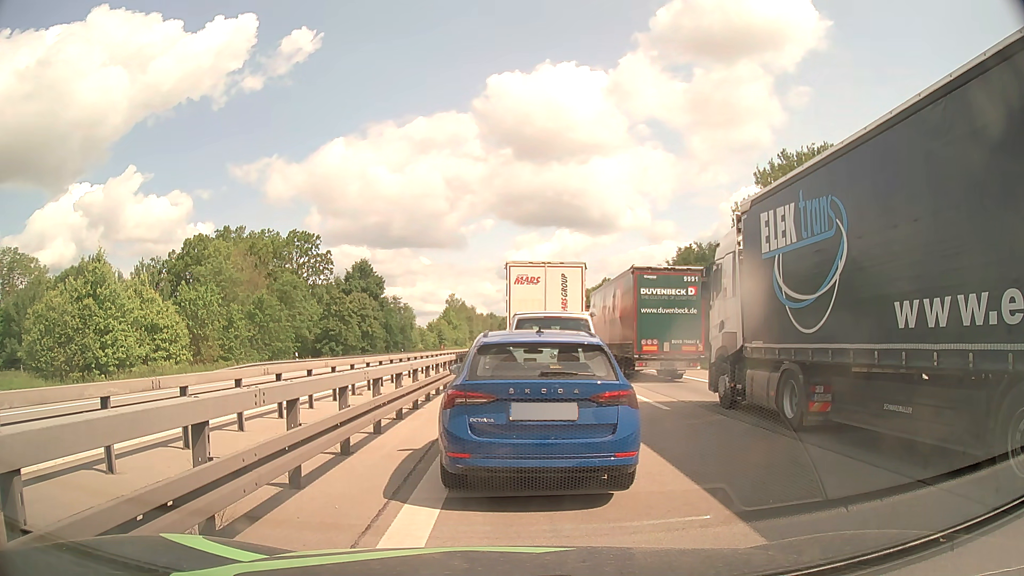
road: motorway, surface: asphalt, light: Day
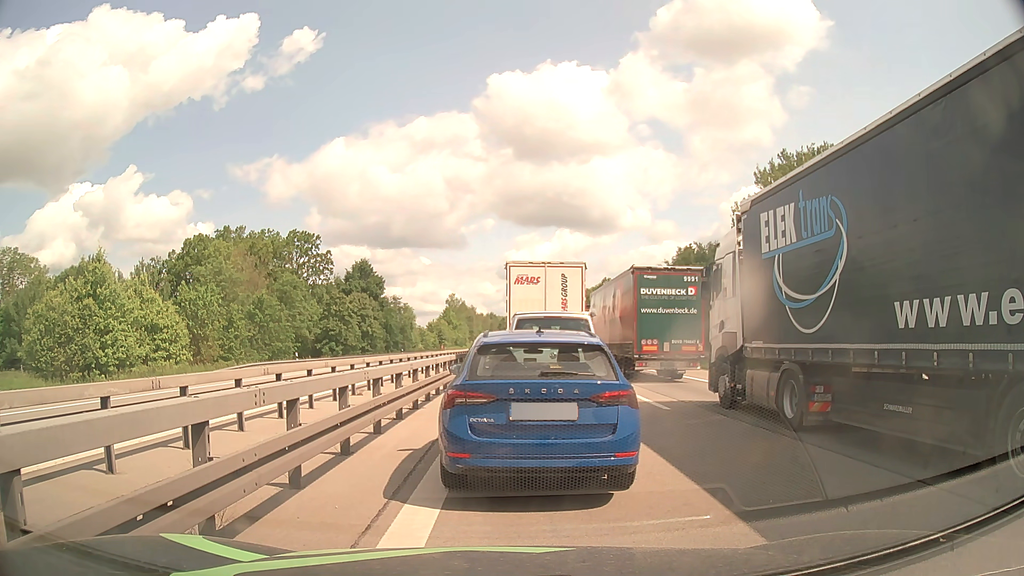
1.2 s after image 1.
(0.0, 0.0) m; 0°
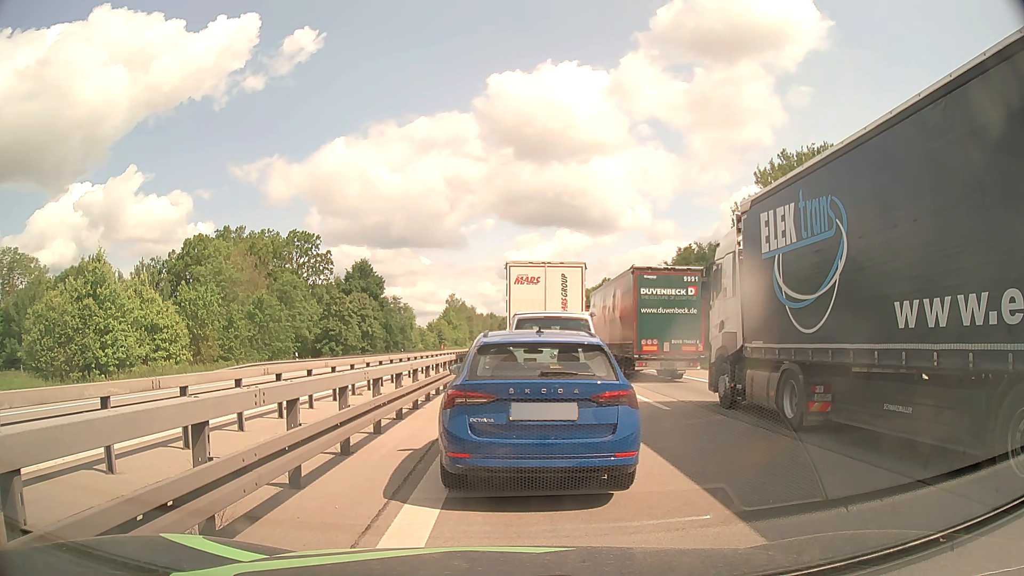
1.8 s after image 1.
(0.0, 0.0) m; 0°
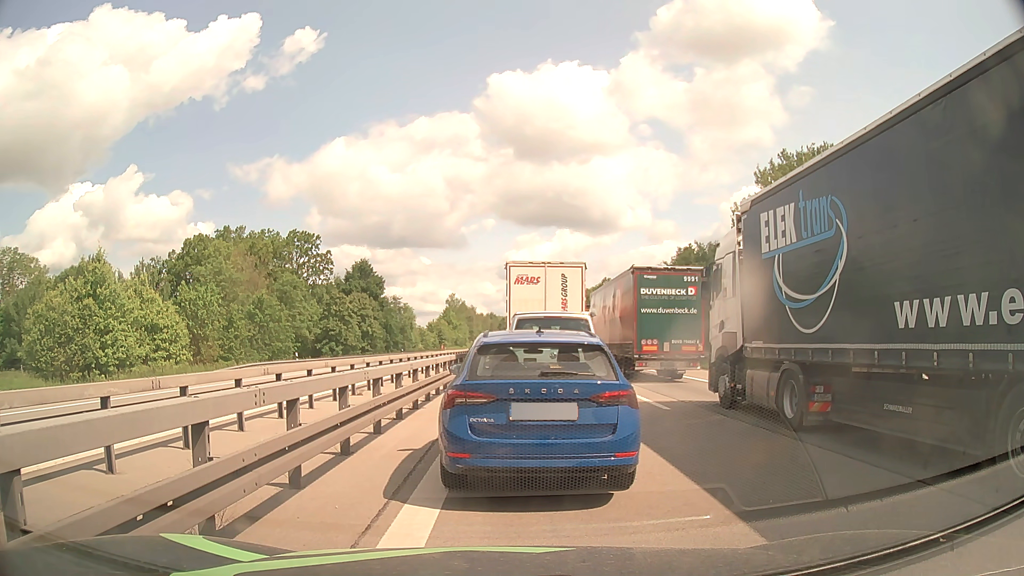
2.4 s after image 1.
(0.0, 0.0) m; 0°
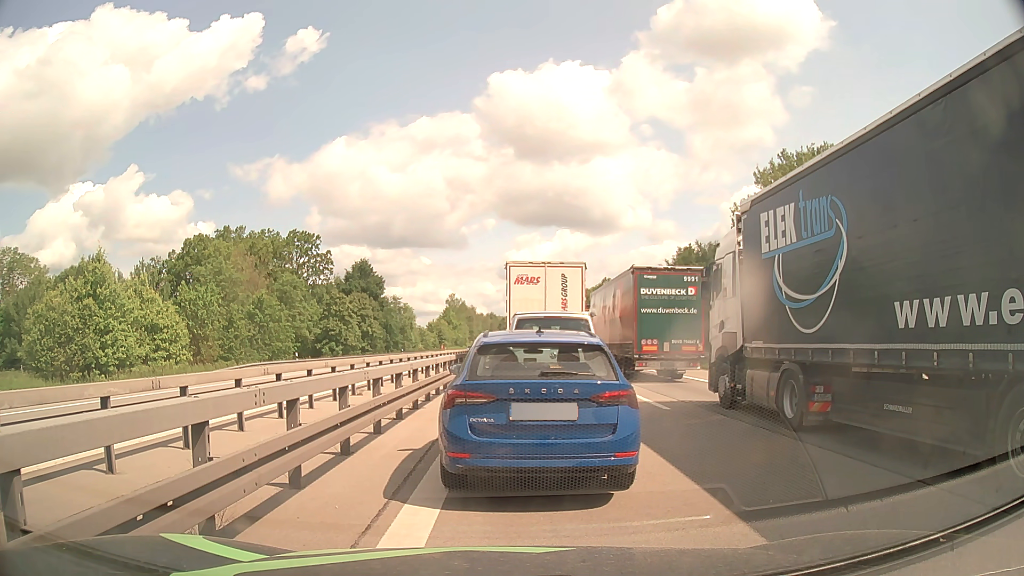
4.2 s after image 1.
(0.0, 0.0) m; 0°
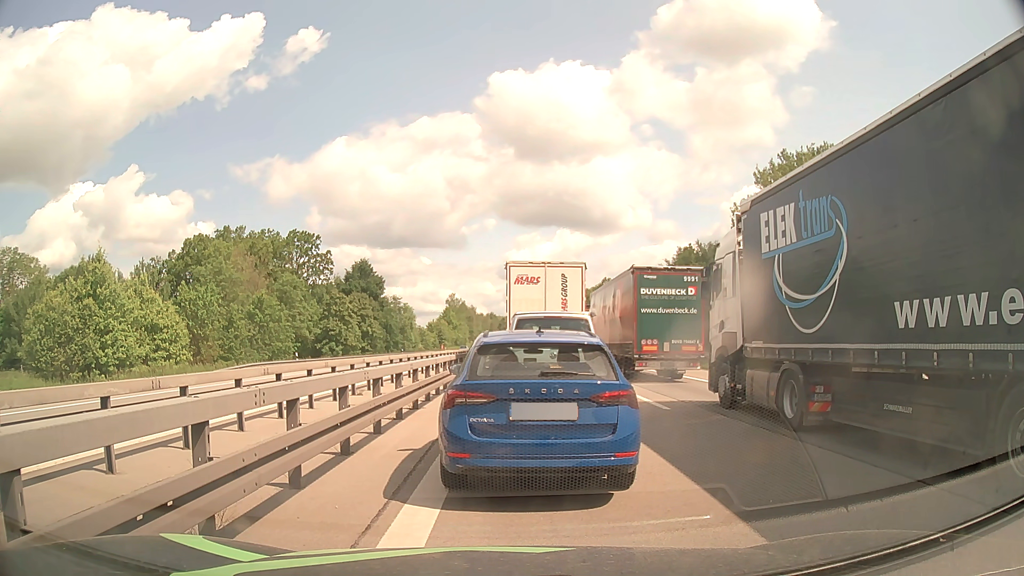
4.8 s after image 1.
(0.0, 0.0) m; 0°
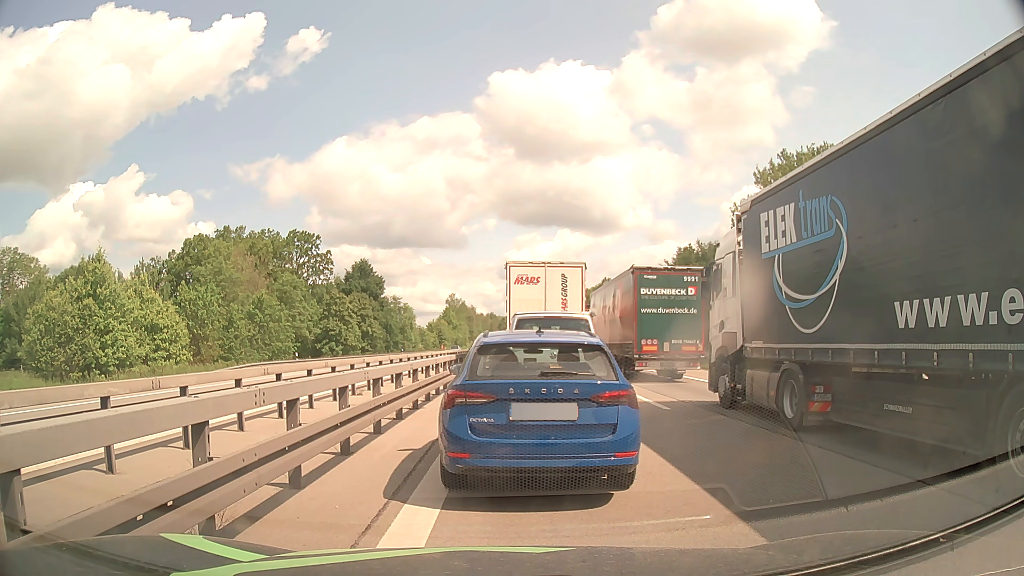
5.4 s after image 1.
(0.0, 0.0) m; 0°
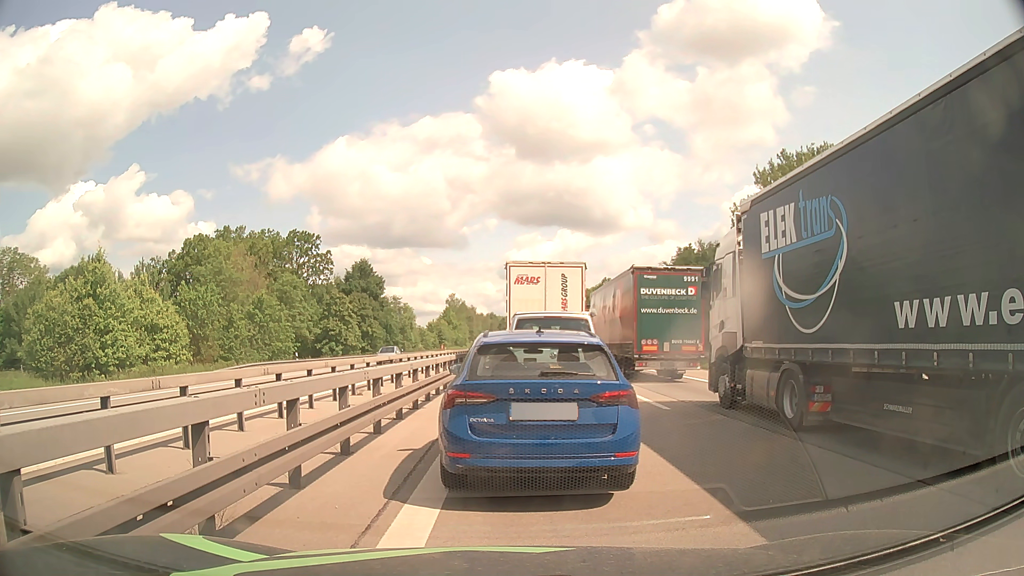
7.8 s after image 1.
(0.0, 0.0) m; 0°
